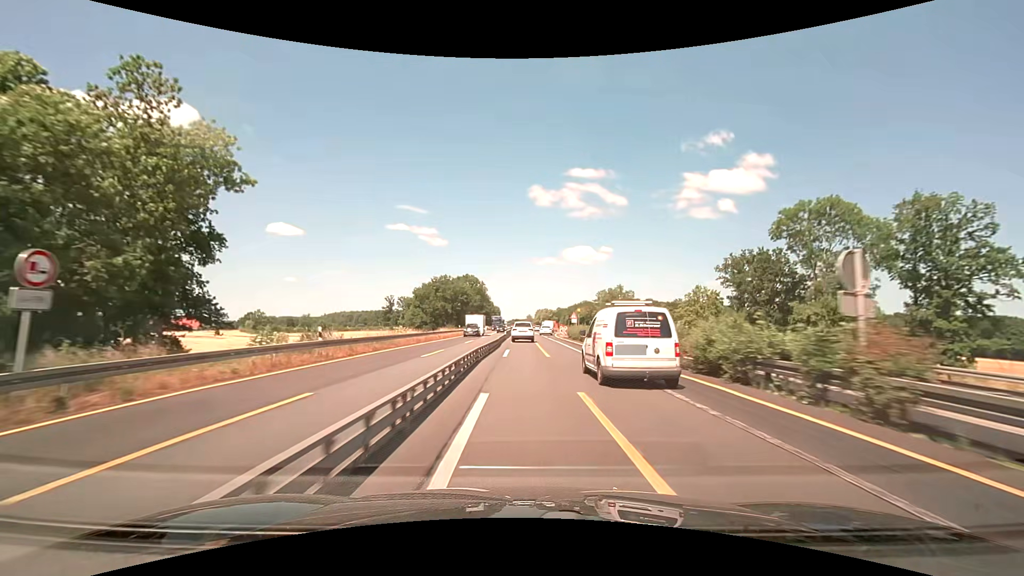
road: motorway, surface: asphalt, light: Day
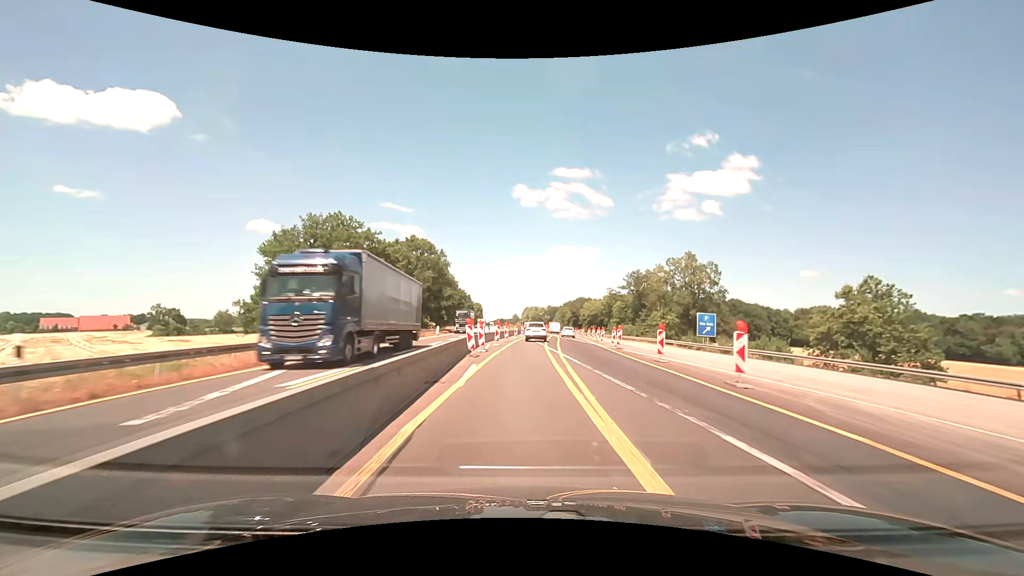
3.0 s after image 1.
(-0.2, +64.2) m; +1°
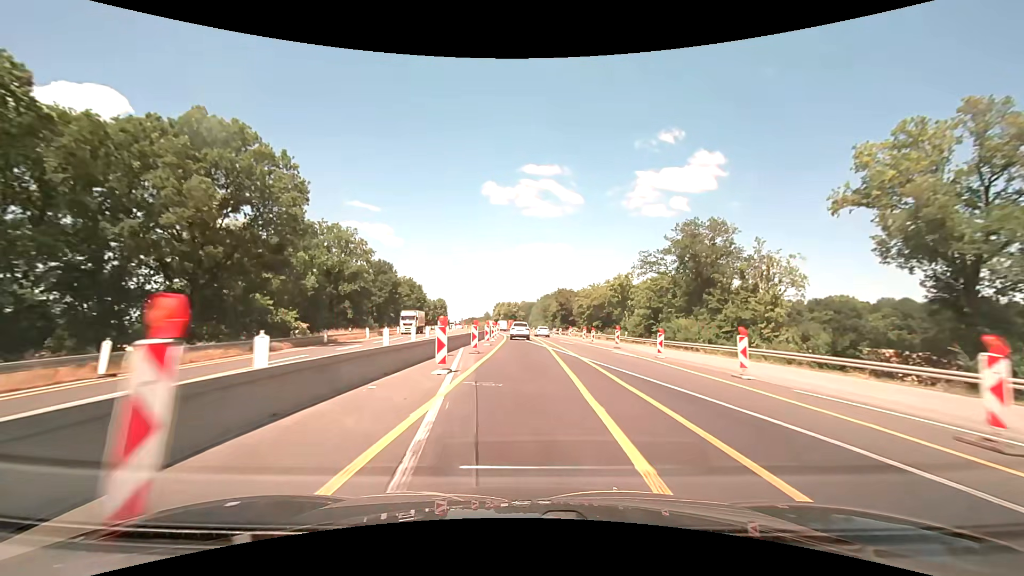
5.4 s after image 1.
(+1.7, +51.3) m; +4°
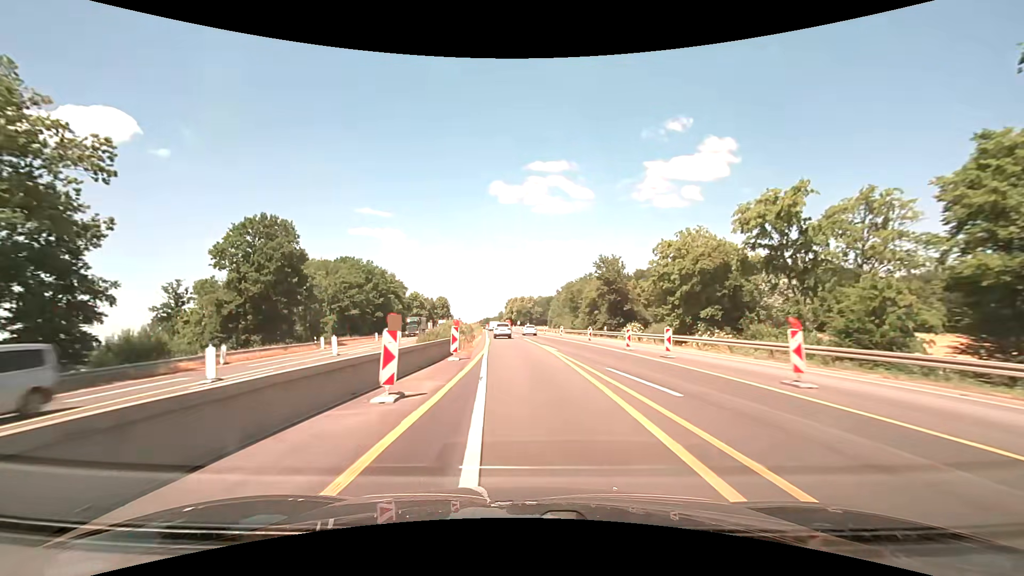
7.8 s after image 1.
(-0.2, +51.7) m; -2°
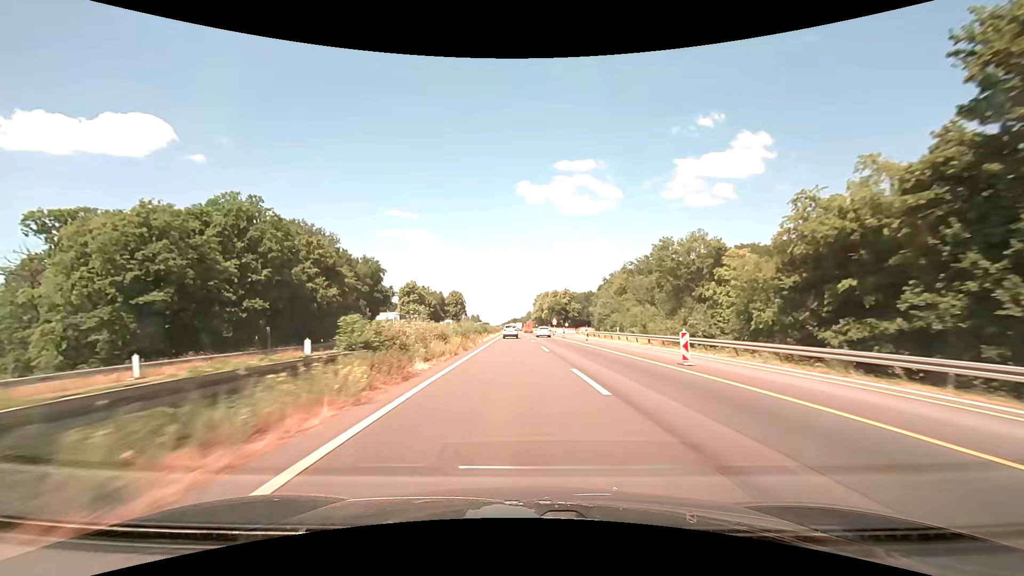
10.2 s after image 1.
(-1.9, +54.1) m; -3°
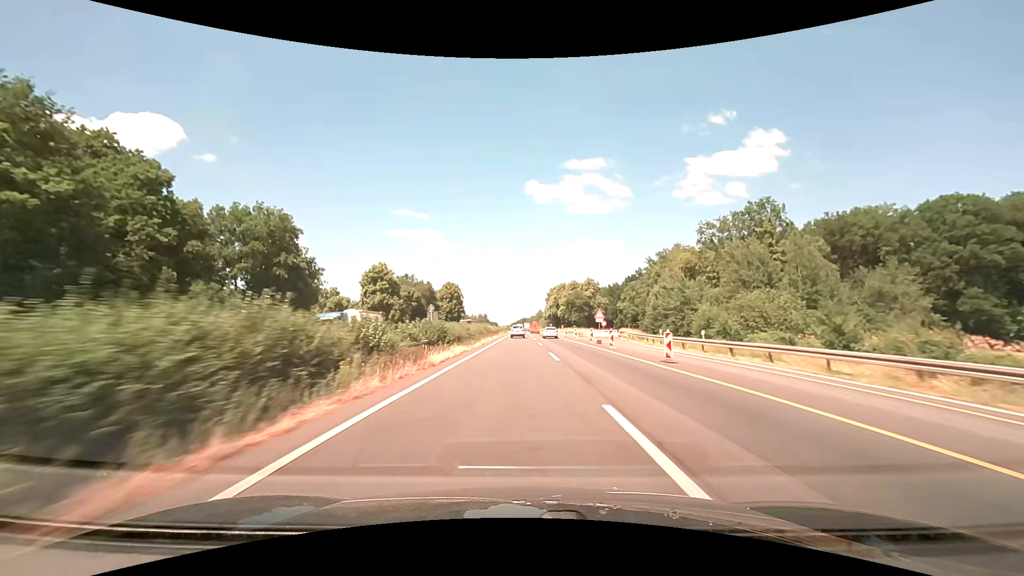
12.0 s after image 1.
(-0.5, +43.5) m; -1°
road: motorway_link
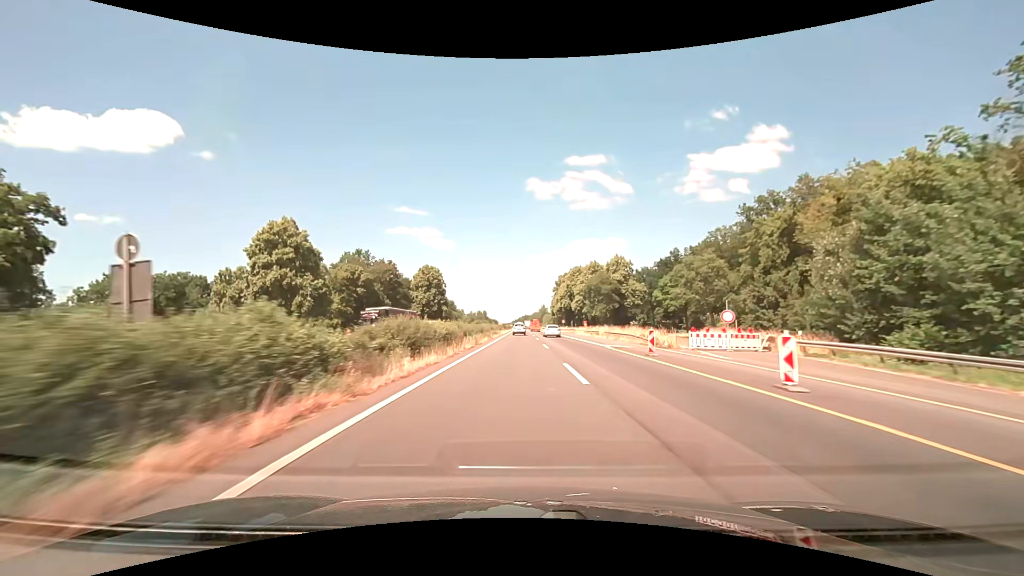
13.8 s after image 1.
(-0.1, +45.3) m; 0°
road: motorway
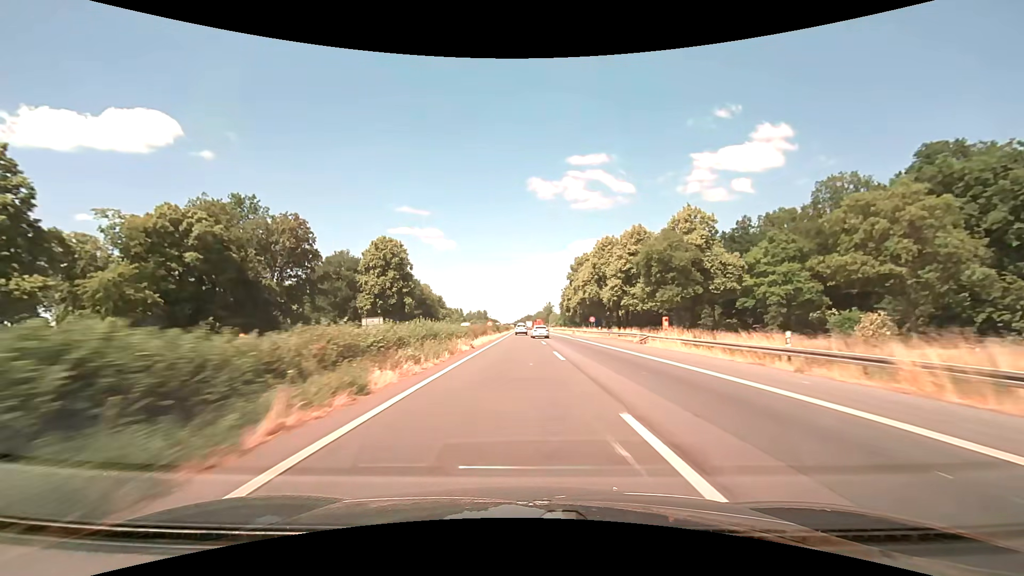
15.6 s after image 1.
(-0.2, +46.2) m; 0°
(0, +10) (0, +20) (0, +30) (0, +40) (0, +50) (0, +60) (0, +70) (0, +80) (0, +90) (0, +100) m
